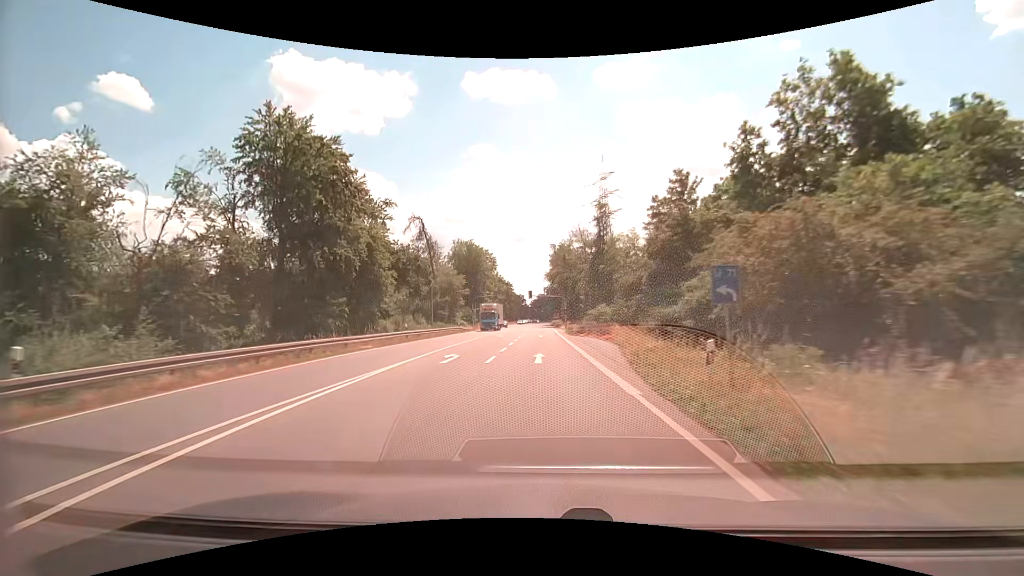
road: primary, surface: asphalt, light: Day
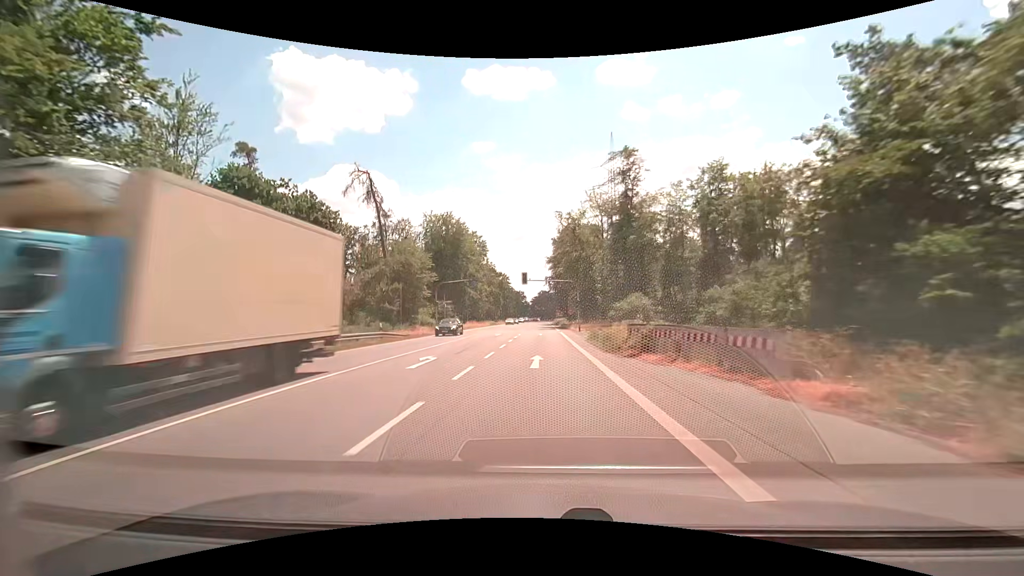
(0.0, +29.4) m; 0°
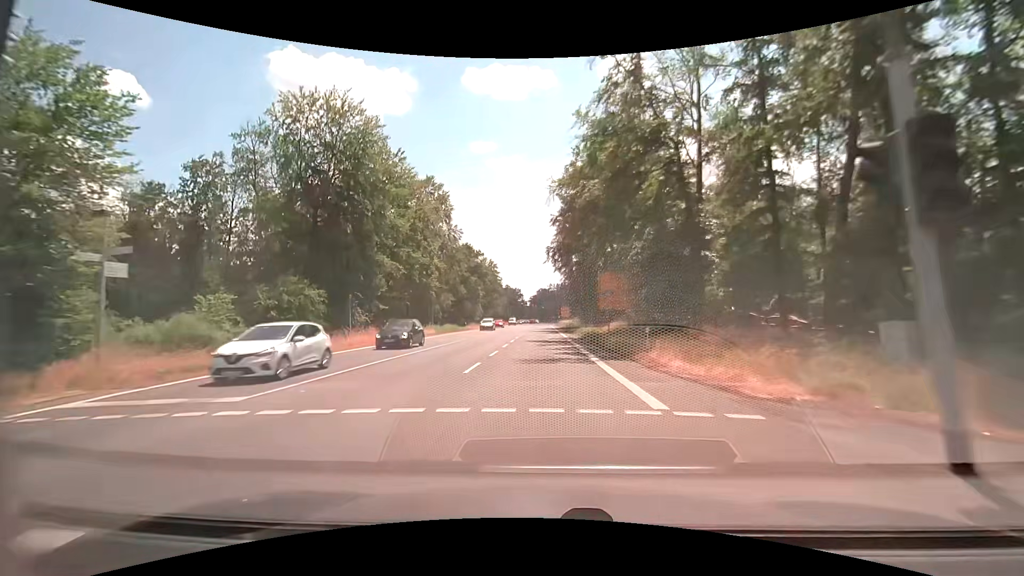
(-0.5, +48.9) m; 0°
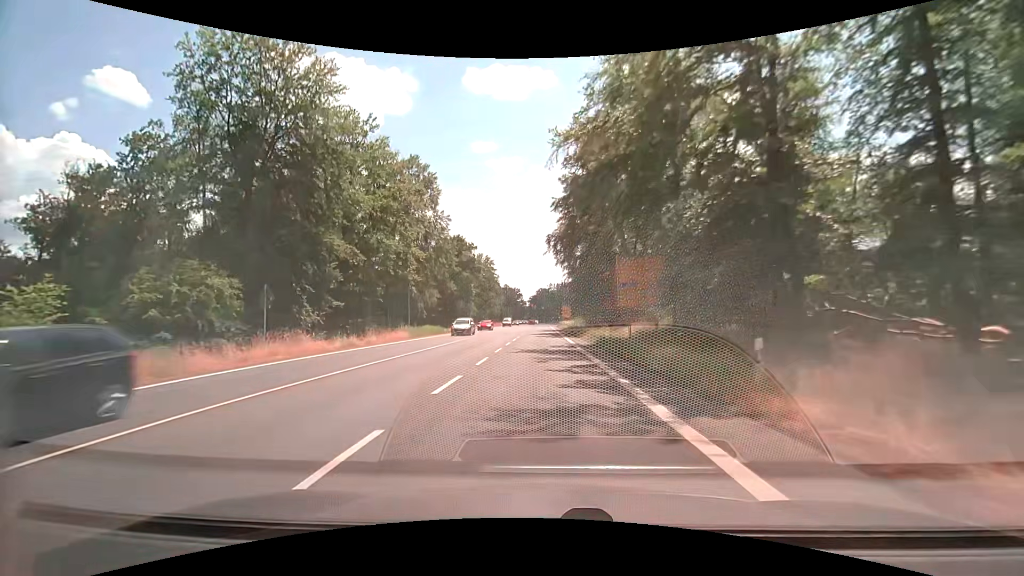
(0.0, +9.7) m; 0°
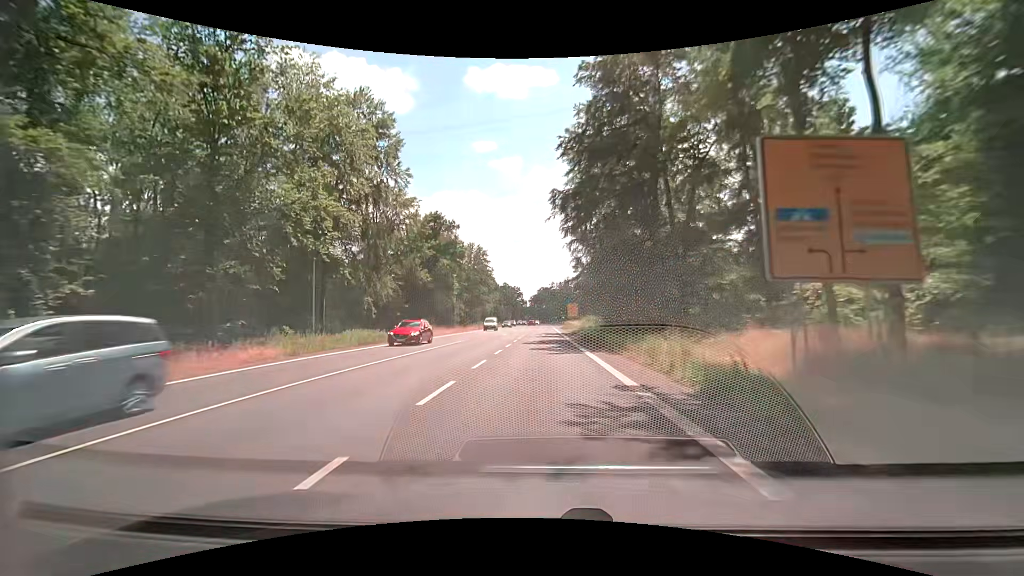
(0.0, +19.5) m; 0°
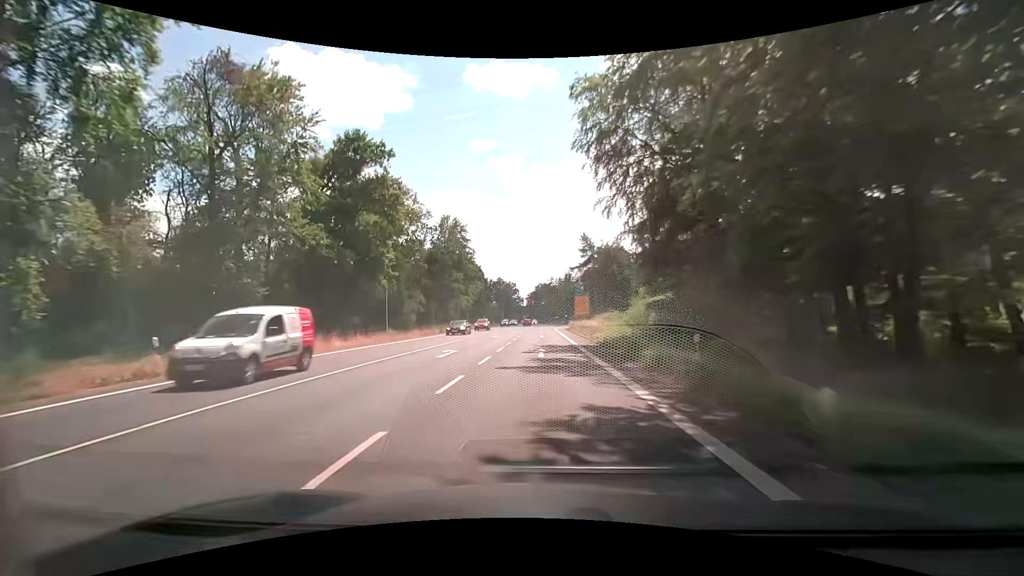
(0.0, +29.3) m; 0°
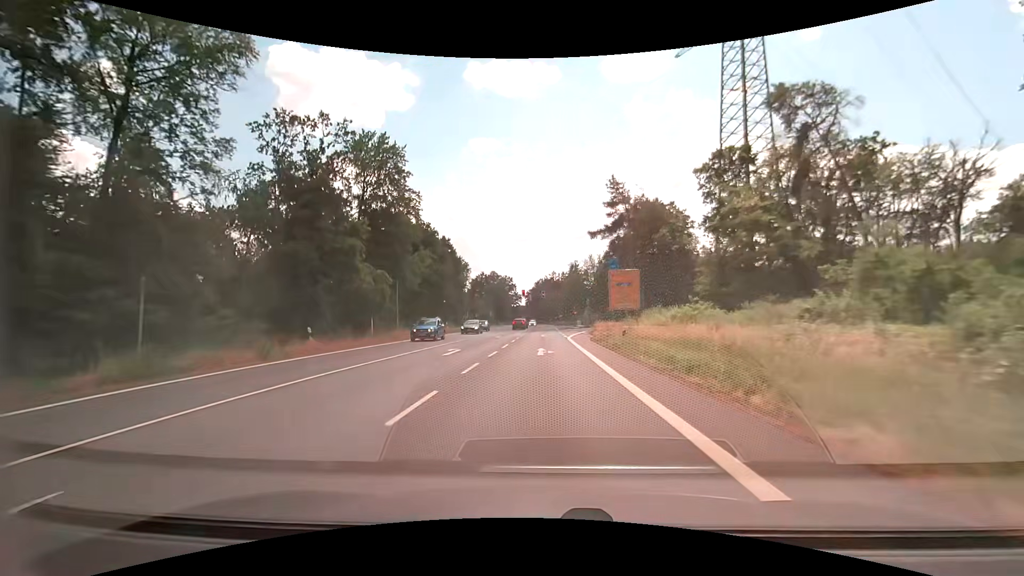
(0.0, +39.2) m; 0°
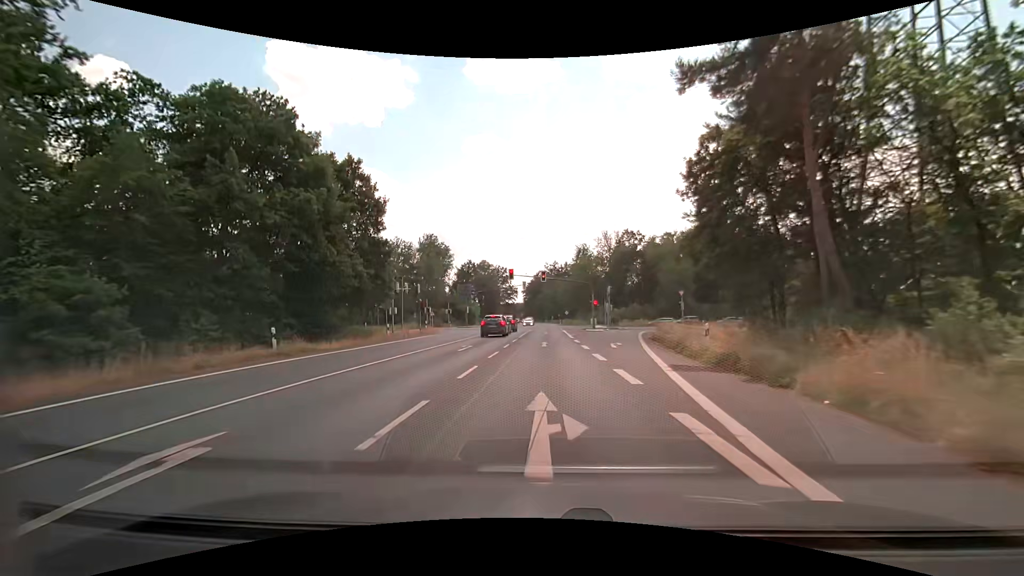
(-0.2, +37.4) m; 0°
(0, +10) (0, +20) (0, +30) (0, +40) (0, +50) (0, +60) (0, +70) (0, +80) (0, +90) (0, +100) m
